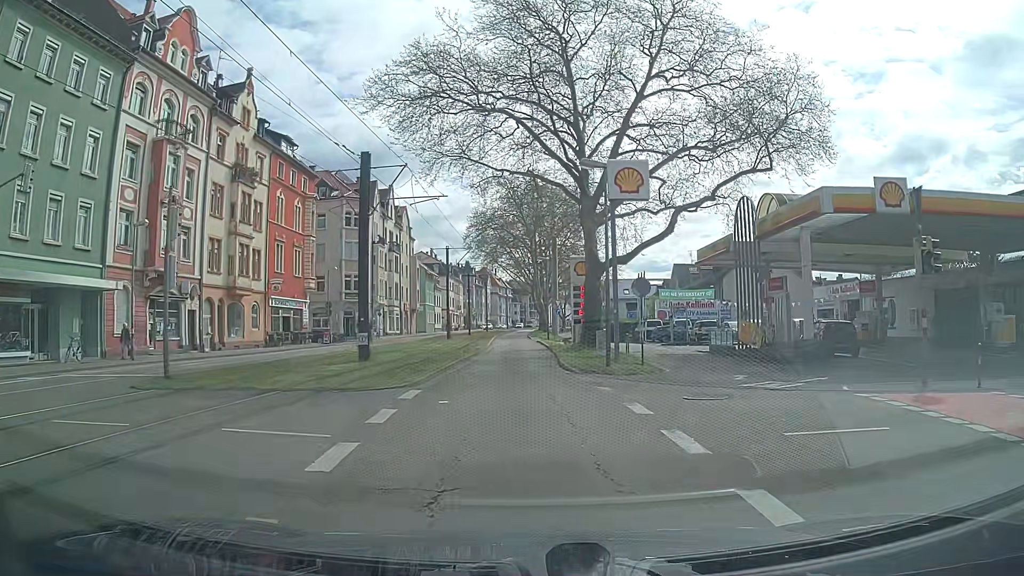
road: secondary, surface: asphalt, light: Day
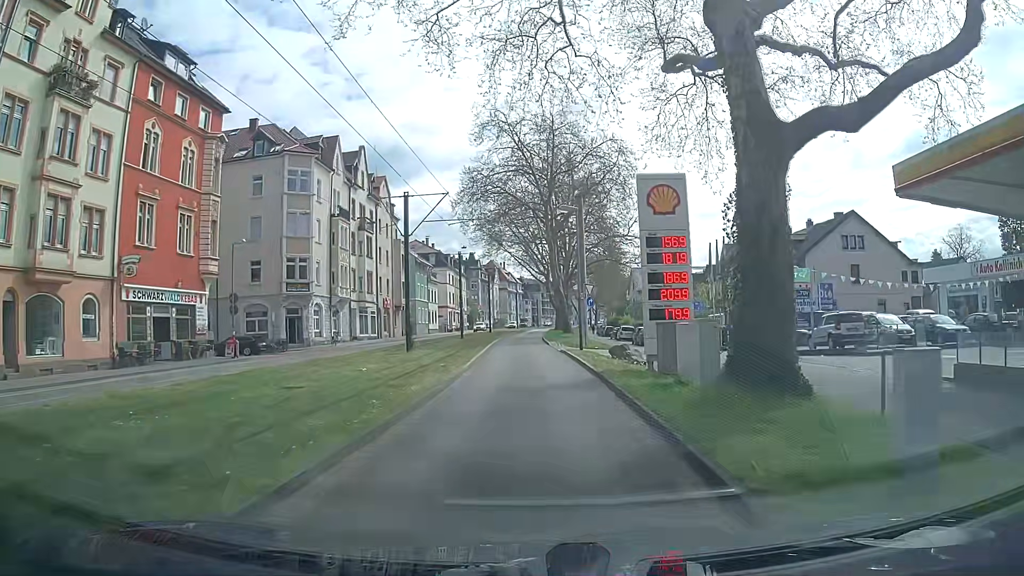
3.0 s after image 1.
(-0.6, +21.4) m; -3°
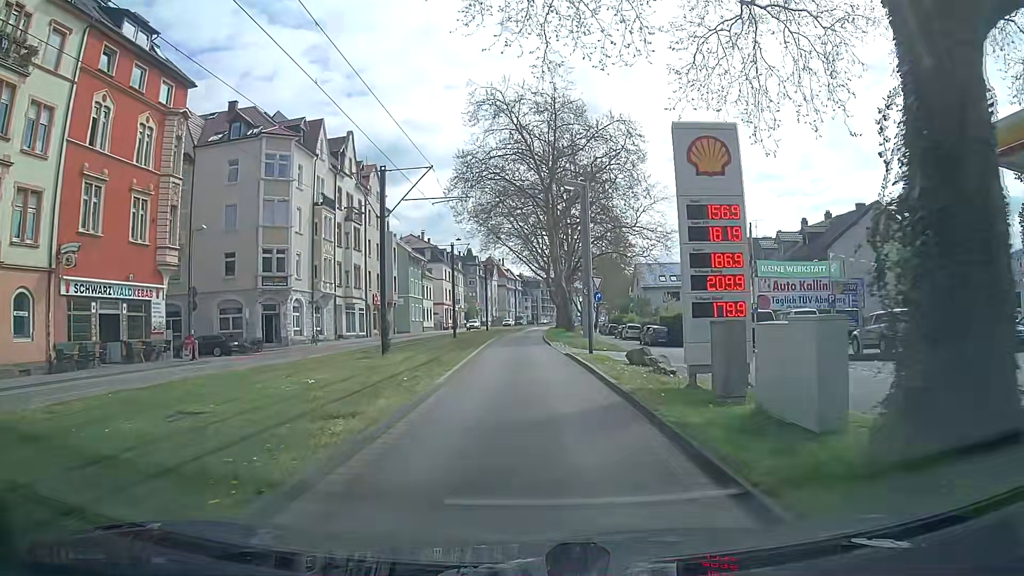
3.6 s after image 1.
(0.0, +4.8) m; +1°
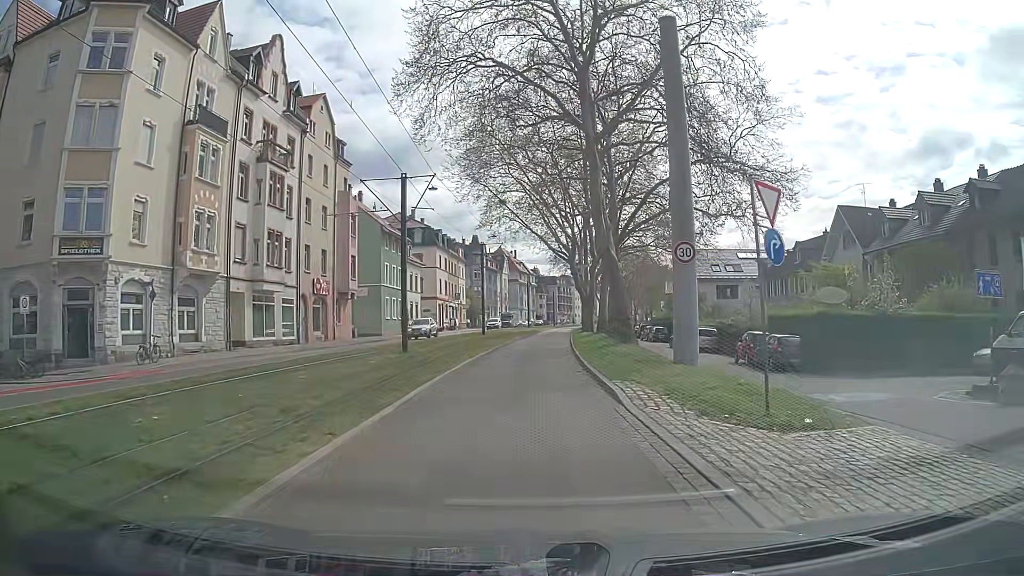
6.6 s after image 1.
(-0.4, +24.0) m; -1°
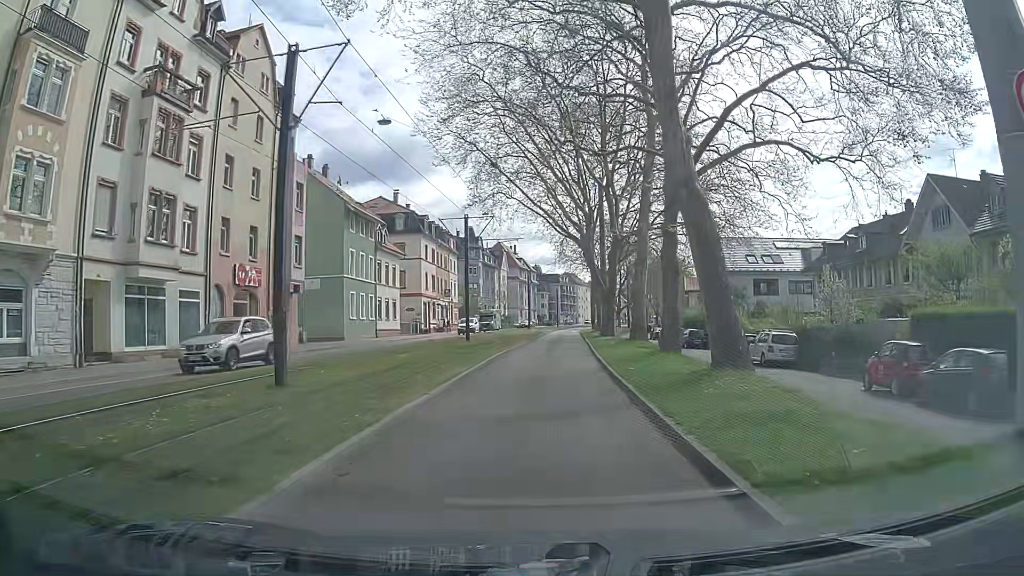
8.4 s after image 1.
(-0.1, +13.7) m; 0°
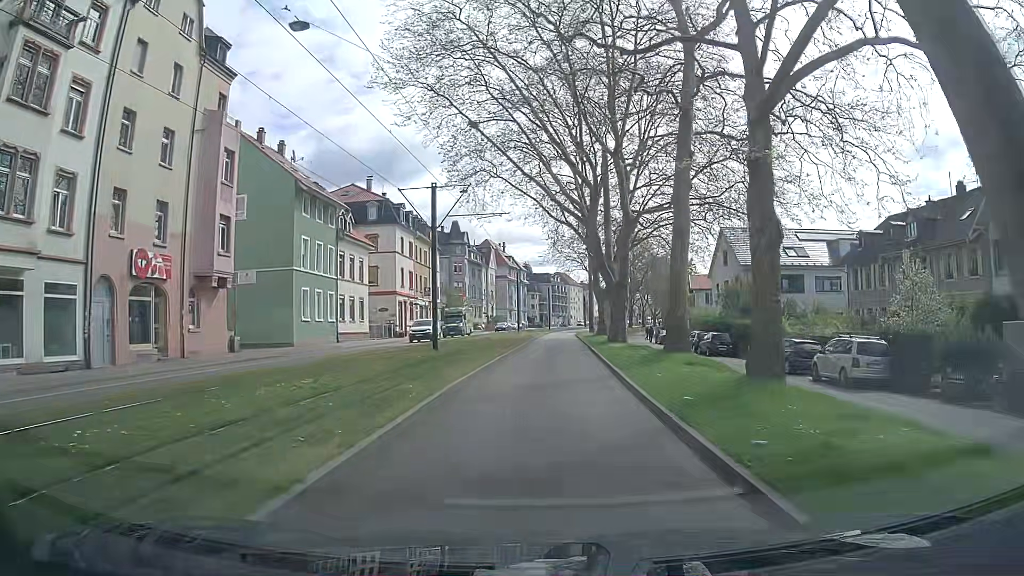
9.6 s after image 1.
(0.0, +9.3) m; +1°
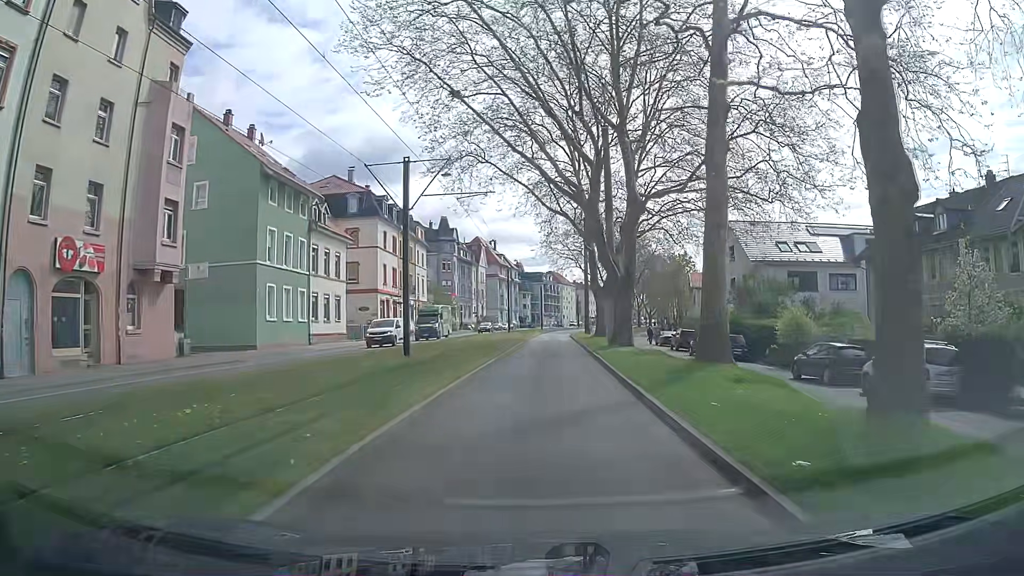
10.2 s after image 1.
(0.0, +4.8) m; 0°
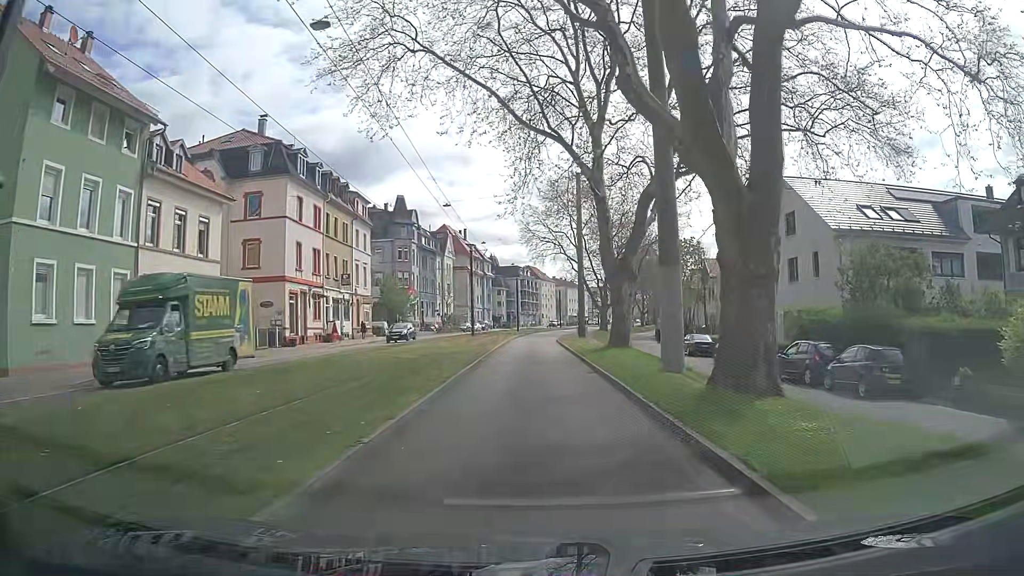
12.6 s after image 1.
(+0.5, +19.4) m; +2°
(0, +10) (0, +20) (0, +30) (0, +40) (0, +50) (0, +60) (+2, +70) (+3, +80) (+5, +90) (+7, +99) m
